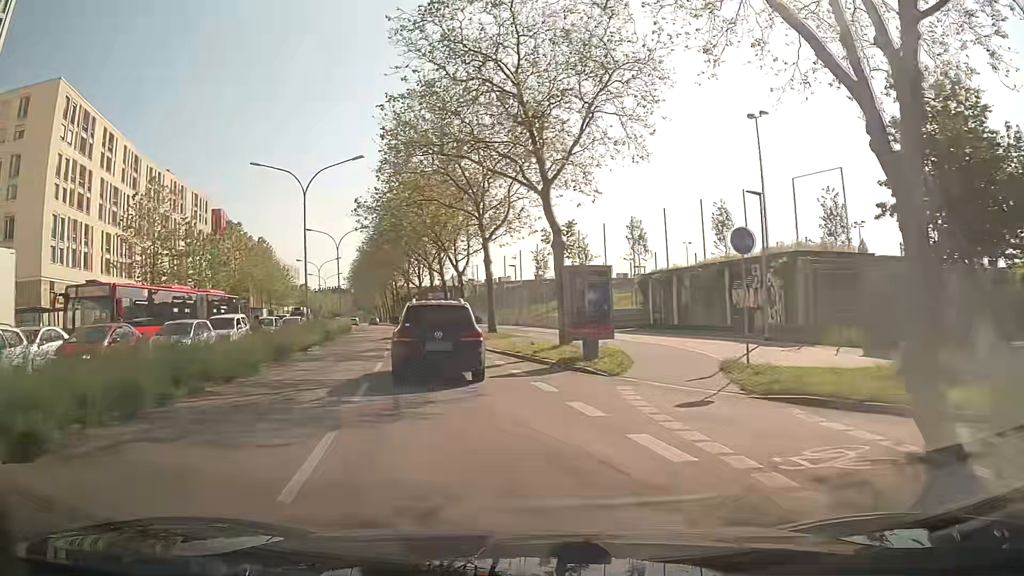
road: secondary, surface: asphalt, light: Day
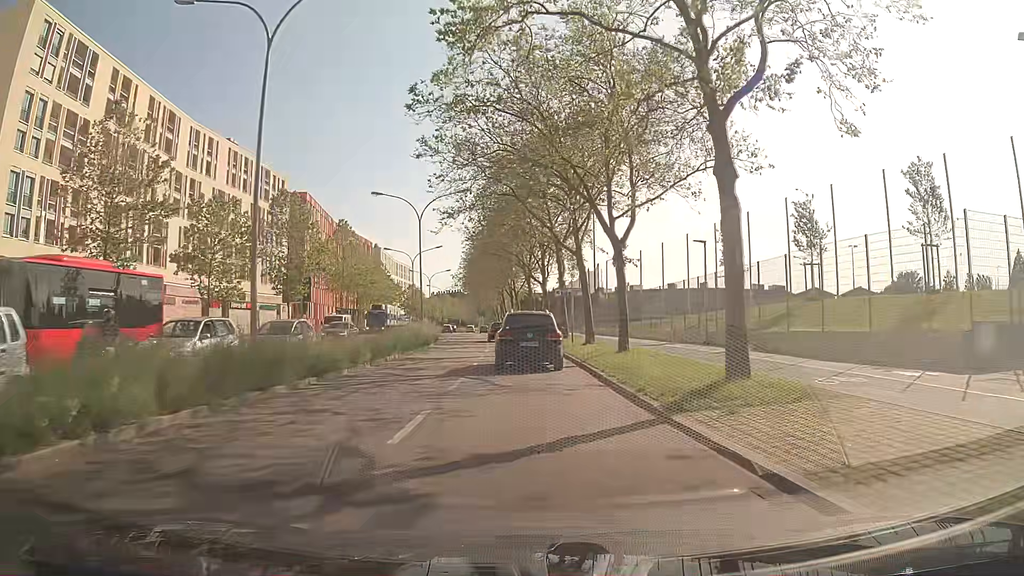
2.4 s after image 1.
(-3.1, +22.0) m; -11°
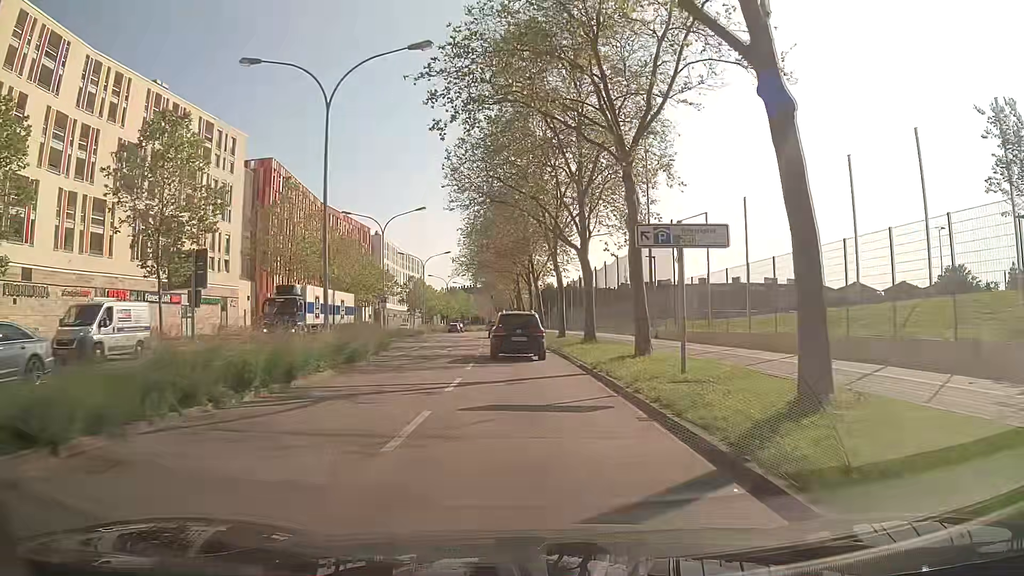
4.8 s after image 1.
(-0.4, +24.7) m; -2°
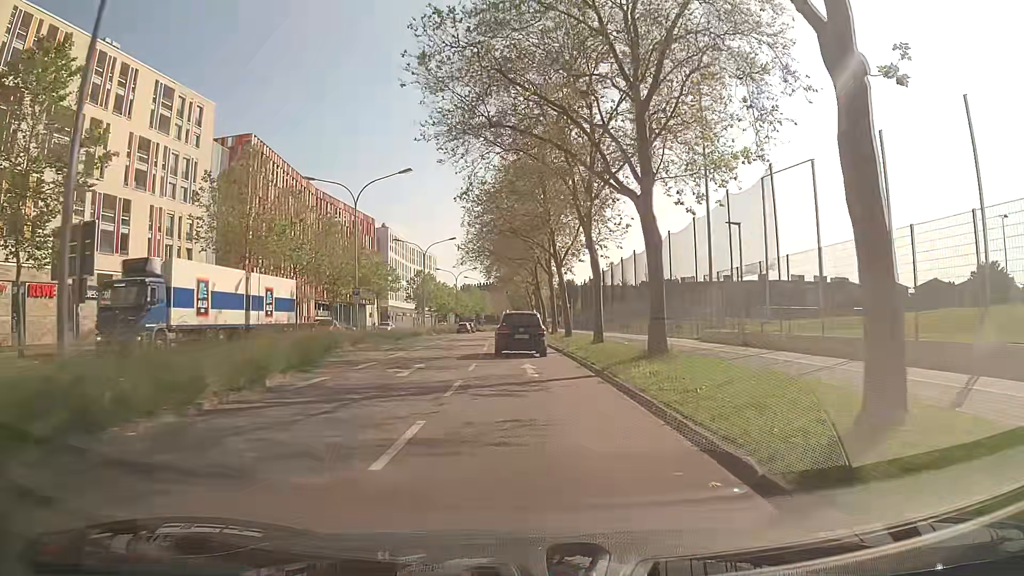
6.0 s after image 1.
(-0.2, +13.2) m; -2°
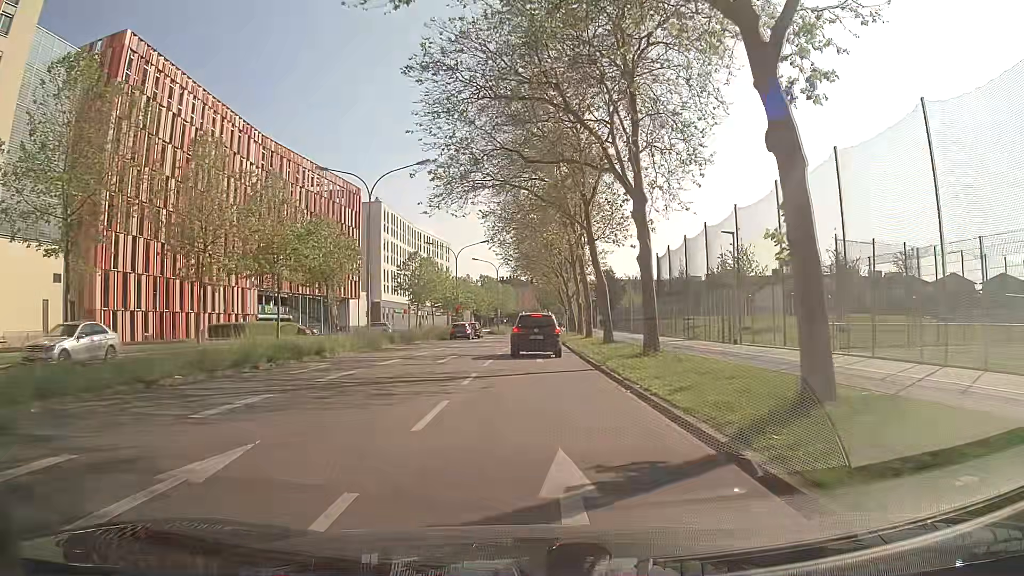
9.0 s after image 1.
(-0.9, +34.1) m; -2°
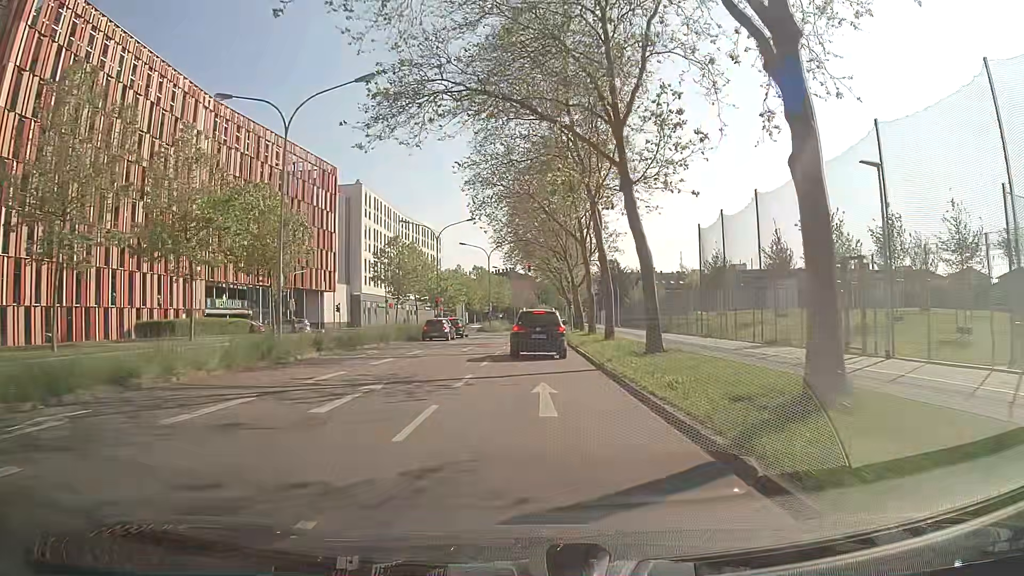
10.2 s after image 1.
(0.0, +12.7) m; +1°
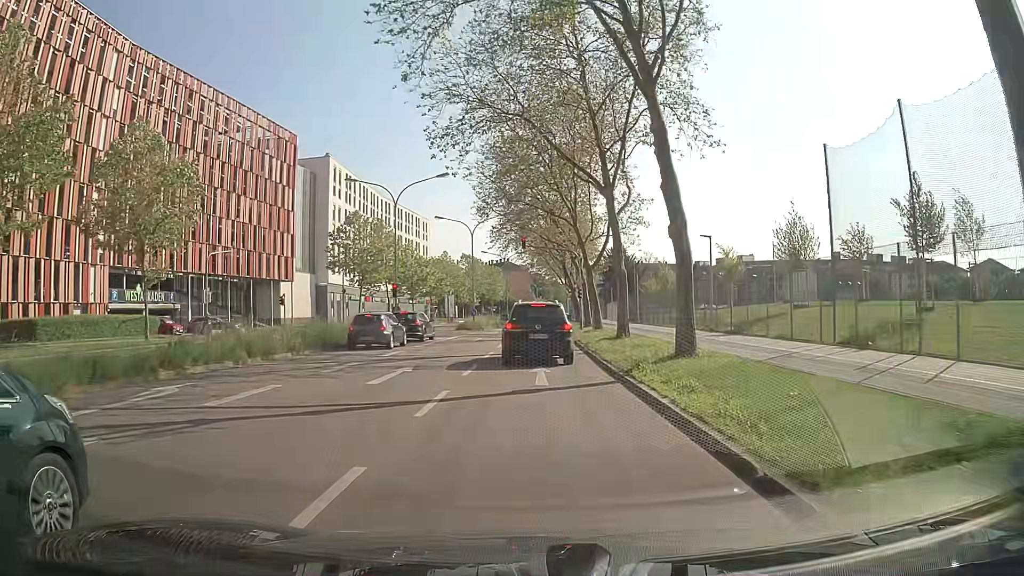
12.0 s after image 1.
(-0.1, +16.1) m; 0°
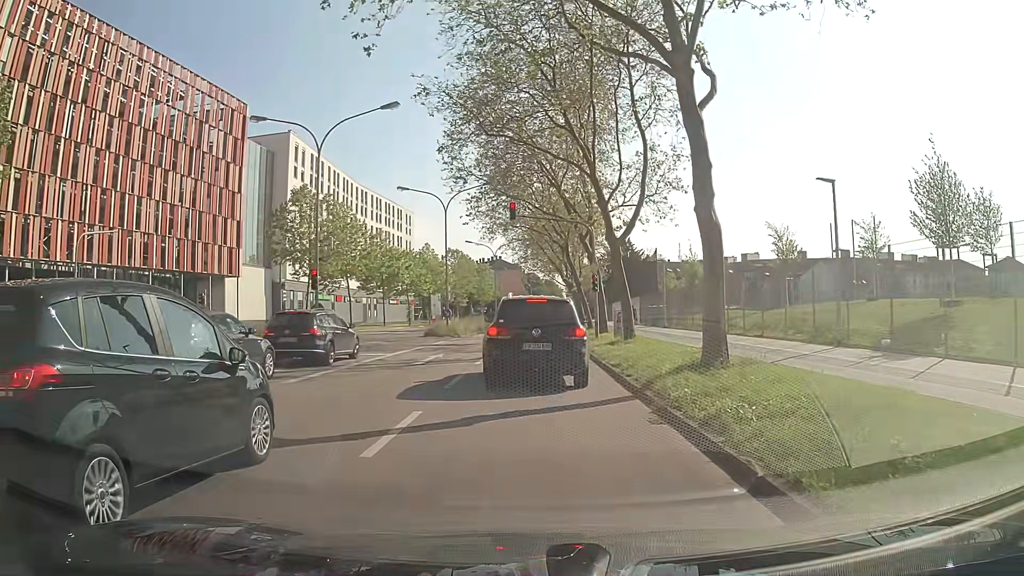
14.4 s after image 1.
(+0.1, +14.2) m; 0°
